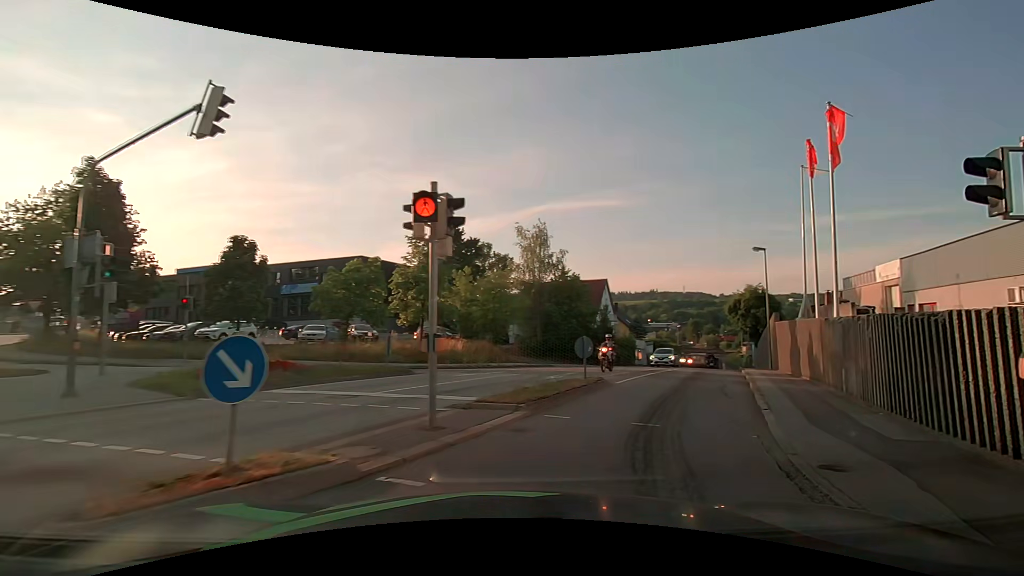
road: tertiary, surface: asphalt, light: Day
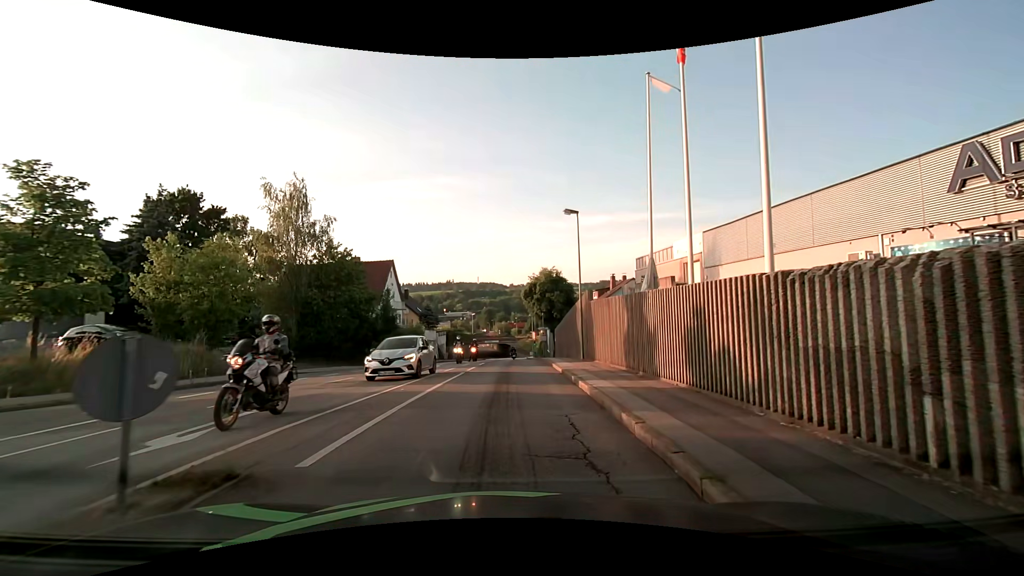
(+2.3, +9.9) m; +22°
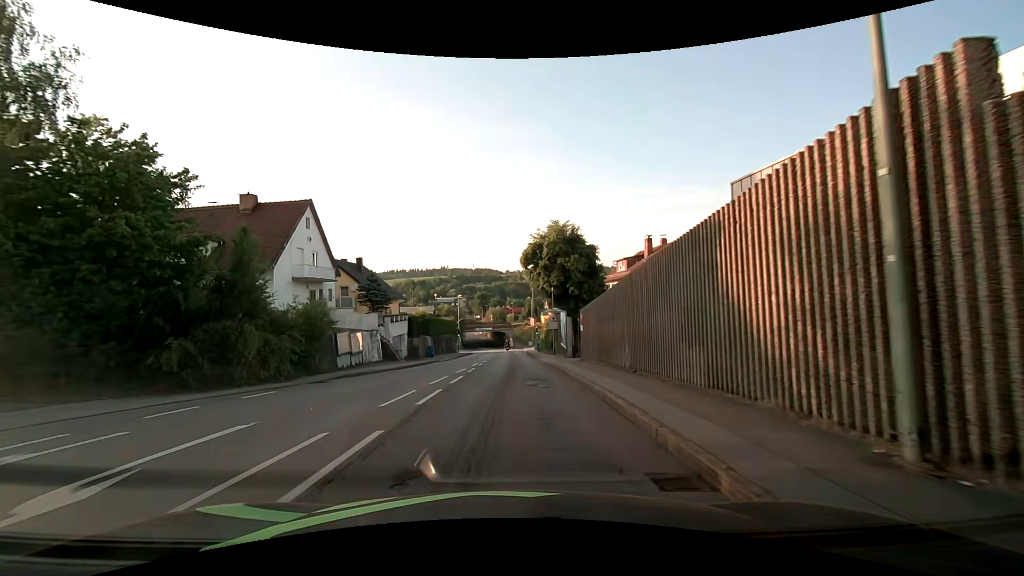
(+0.3, +22.0) m; 0°
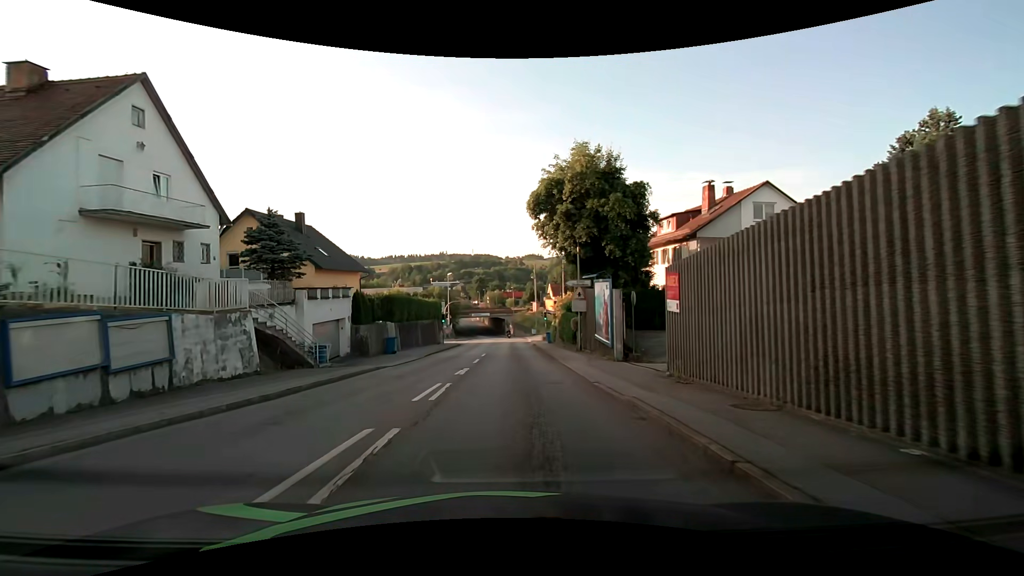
(+0.1, +16.0) m; 0°
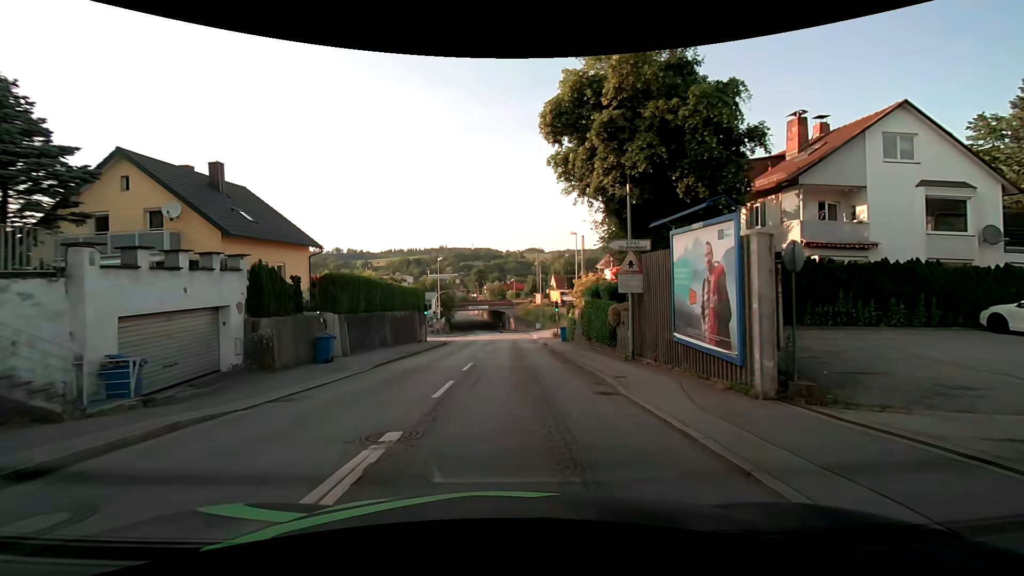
(-0.1, +11.4) m; 0°
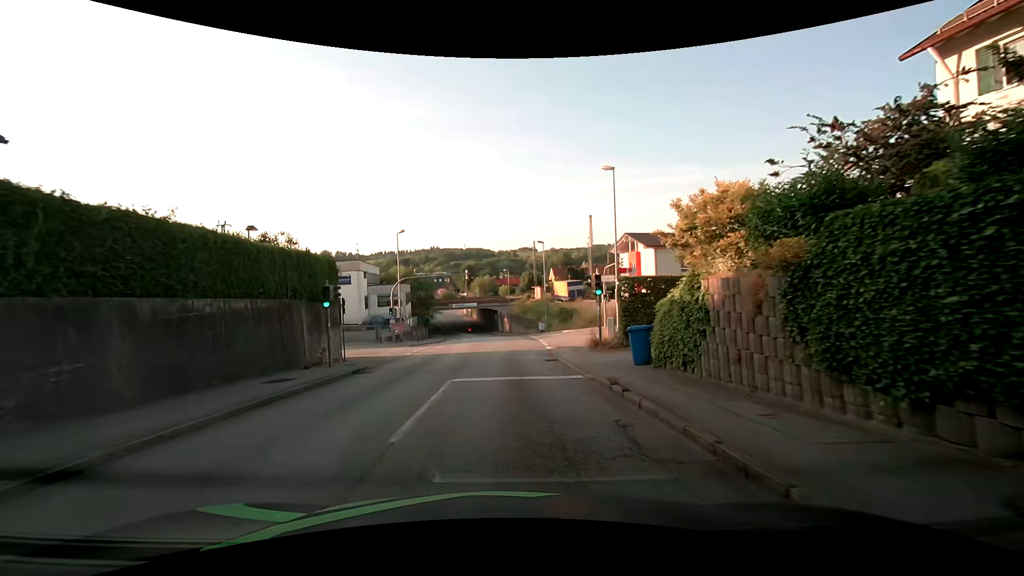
(+0.1, +20.7) m; +1°
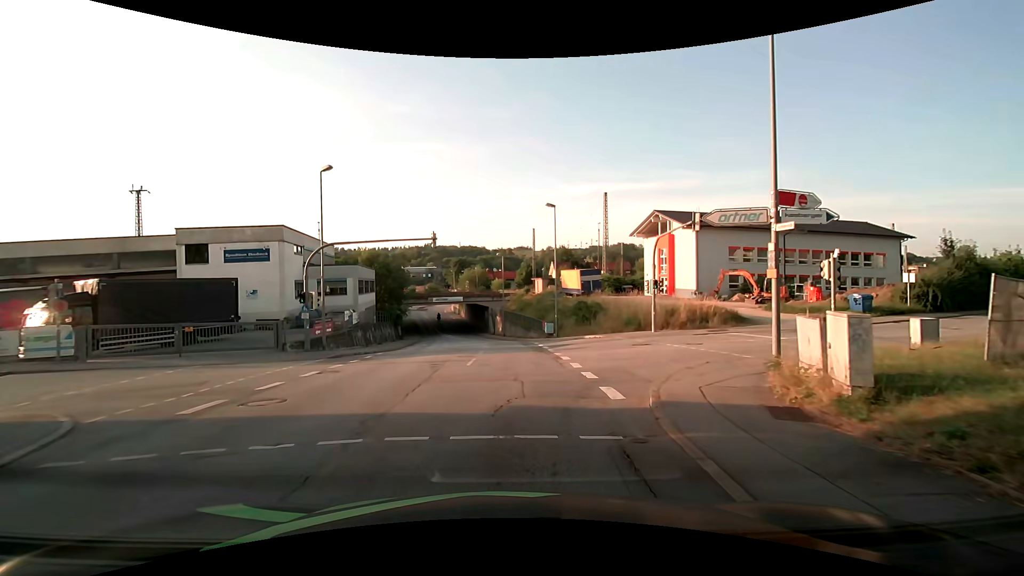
(0.0, +17.6) m; 0°
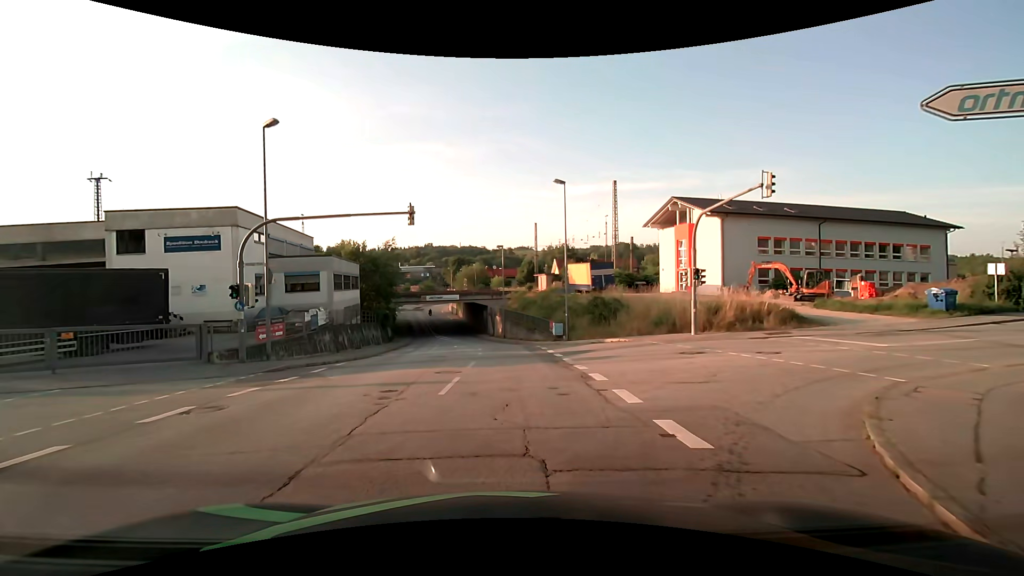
(0.0, +6.3) m; 0°
(-1, +10) (-9, +14) (-19, +12) (-29, +11) (-39, +9) (-49, +8) (-59, +6) (-69, +5) (-79, +3) (-89, +2) m
